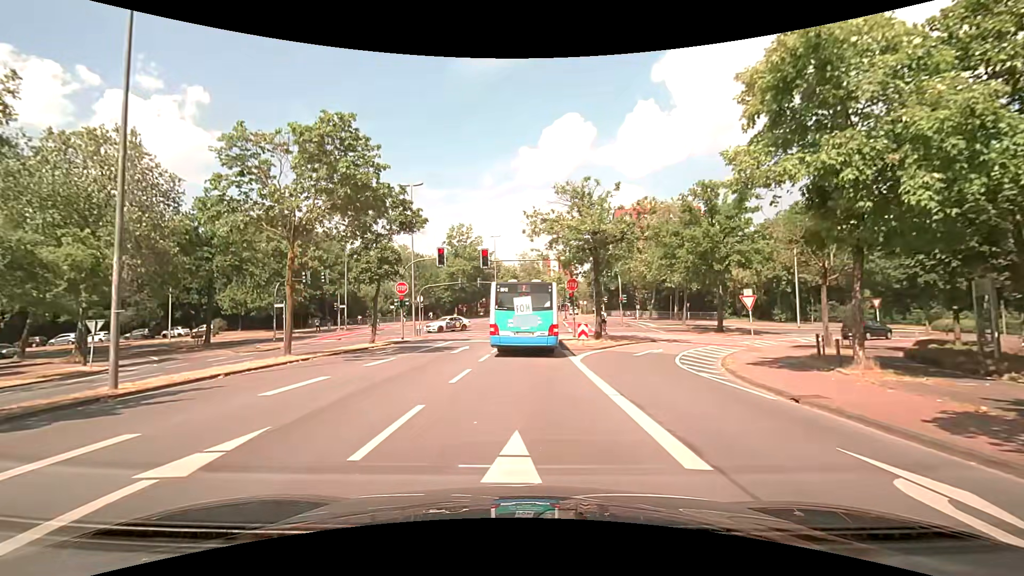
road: unclassified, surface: asphalt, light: Day
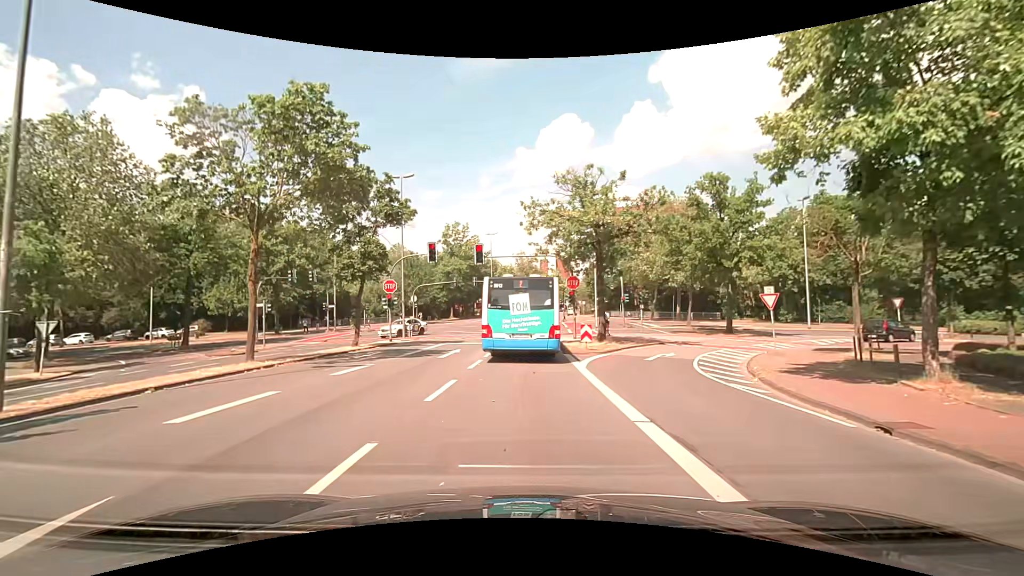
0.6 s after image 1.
(0.0, +2.4) m; 0°
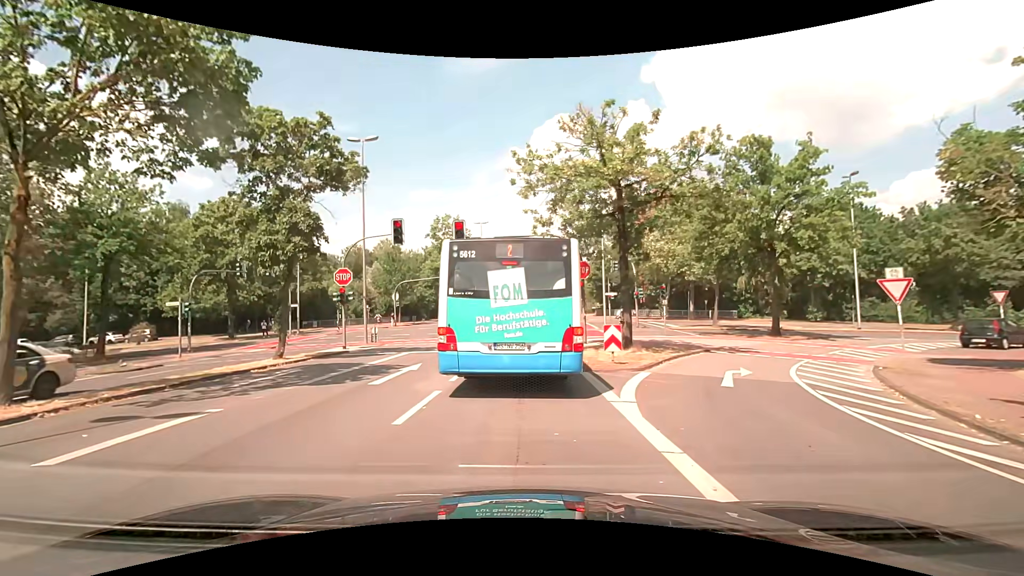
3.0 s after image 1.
(+0.1, +7.7) m; +2°
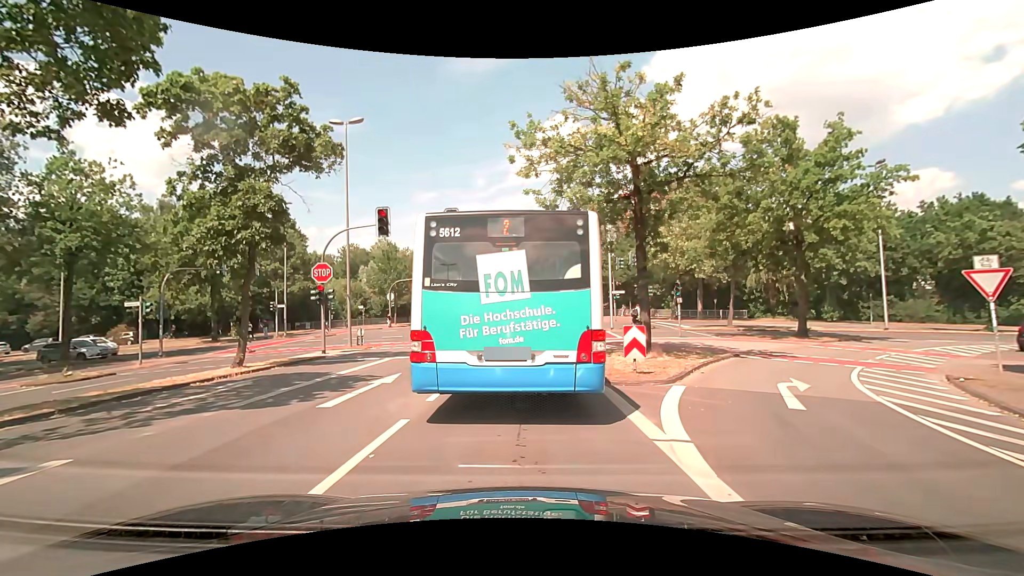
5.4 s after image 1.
(0.0, +2.6) m; -2°
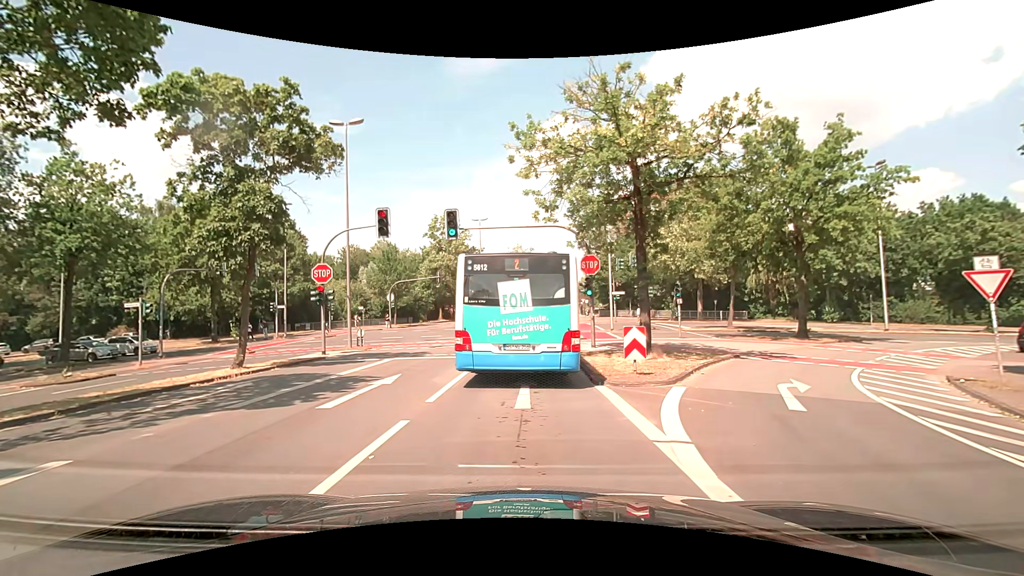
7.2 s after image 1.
(0.0, 0.0) m; 0°
